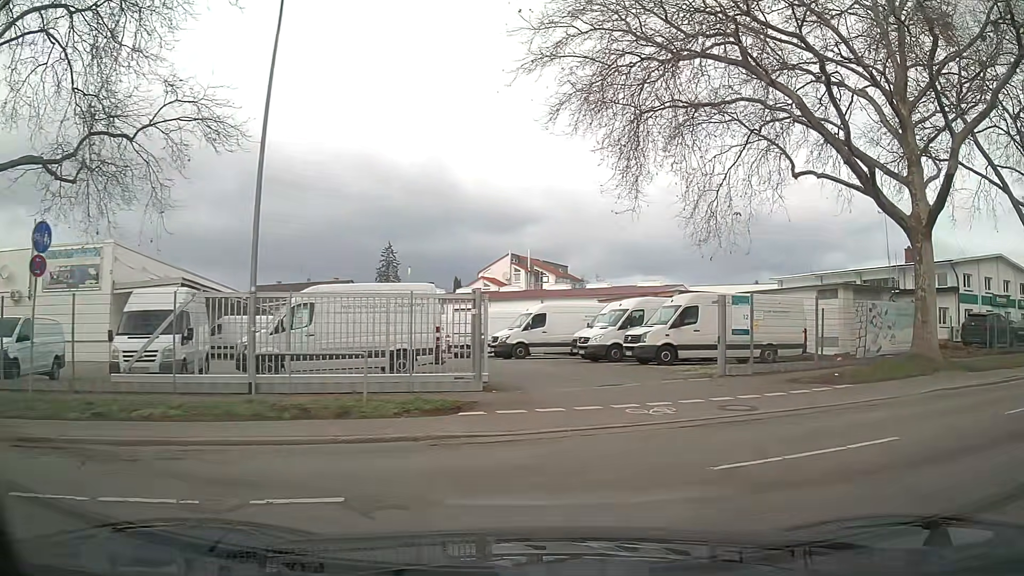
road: secondary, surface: asphalt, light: Day
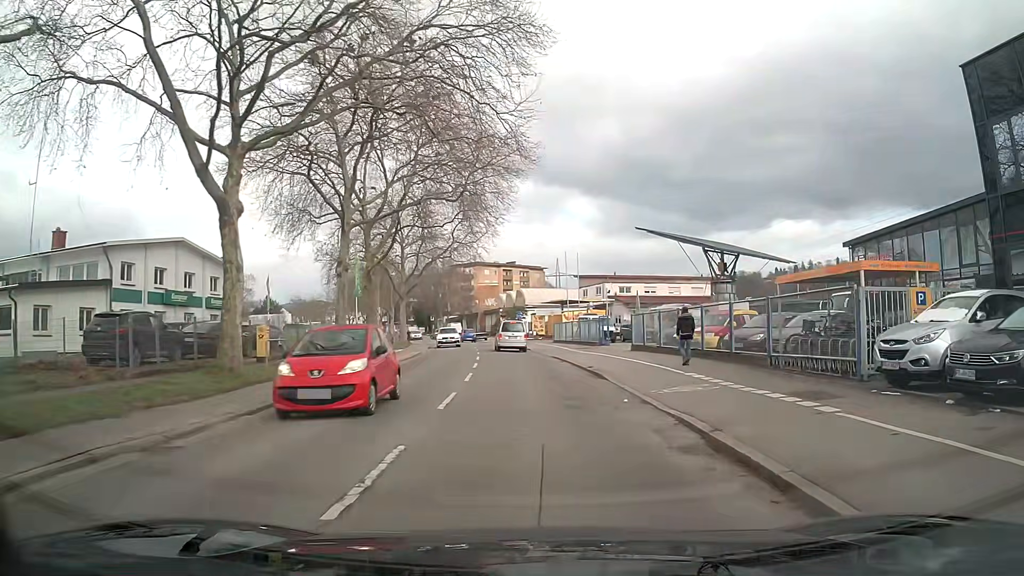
(+8.0, +9.5) m; +59°
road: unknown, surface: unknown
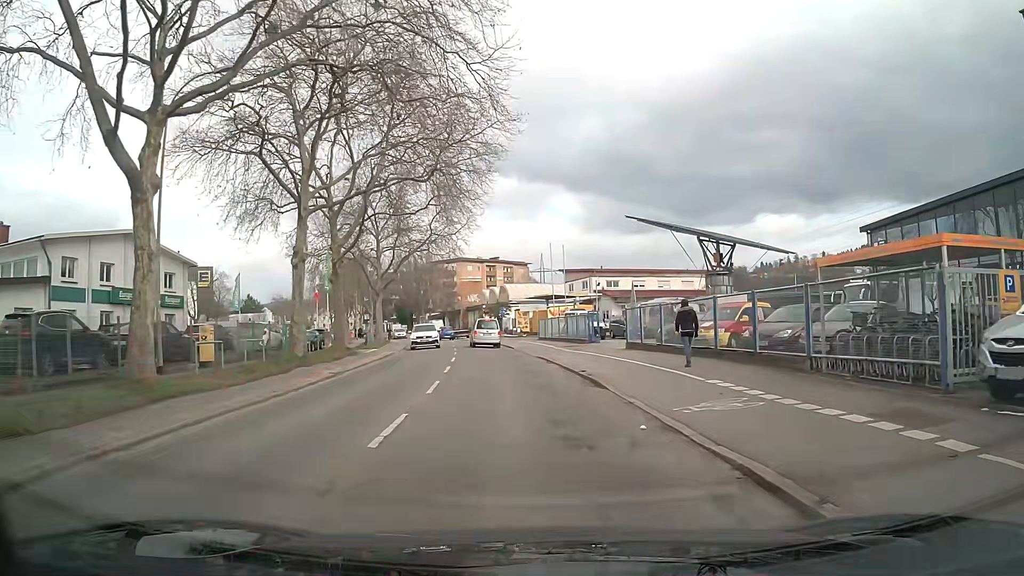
(0.0, +3.7) m; +1°
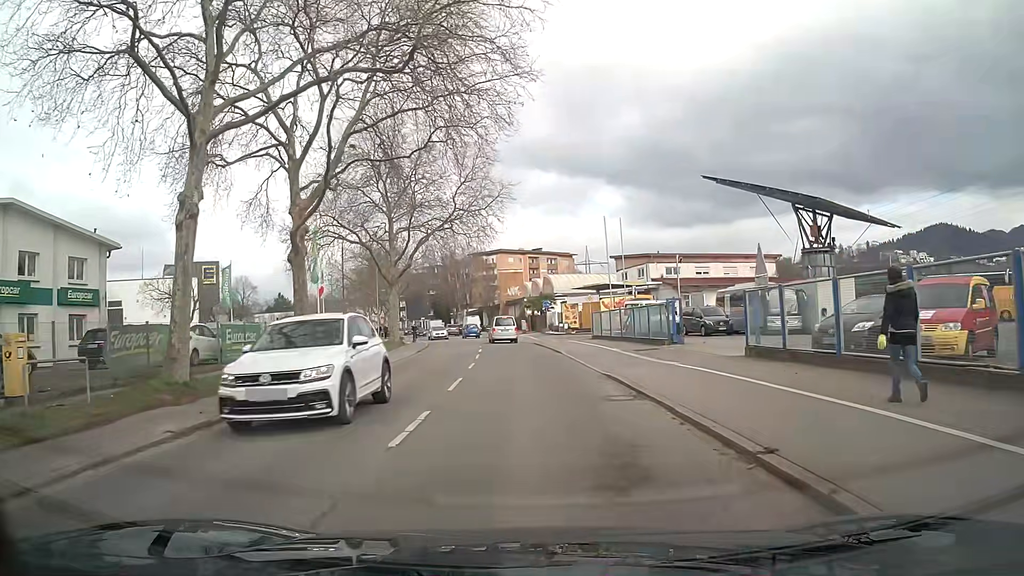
(-0.2, +12.1) m; -2°
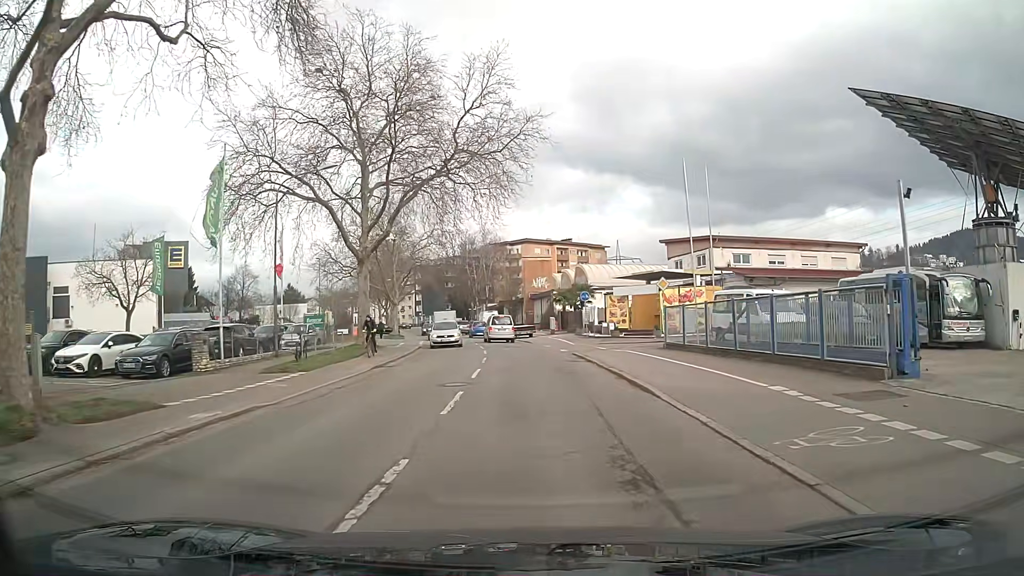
(-0.6, +16.3) m; -3°
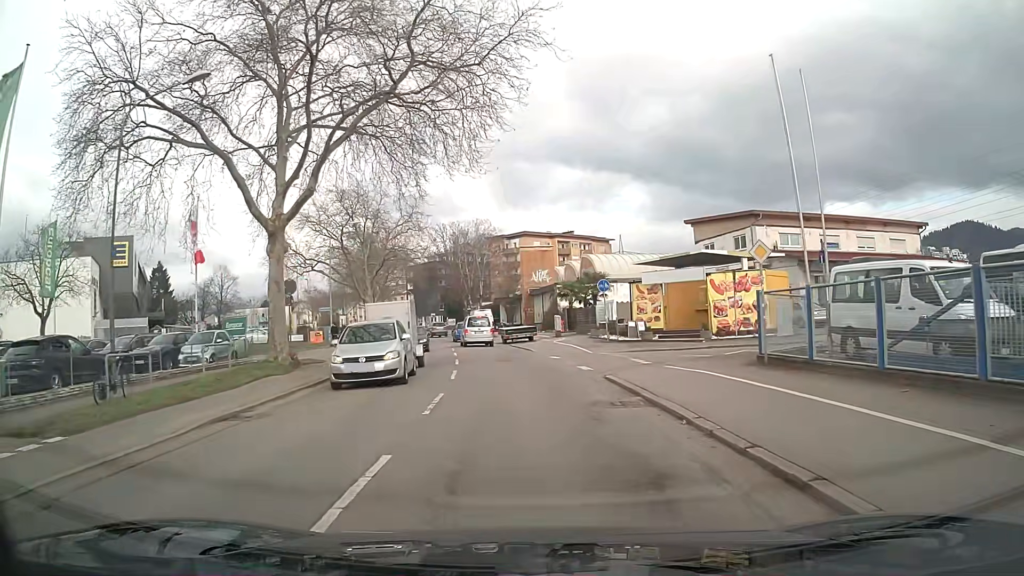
(+0.1, +12.0) m; +1°
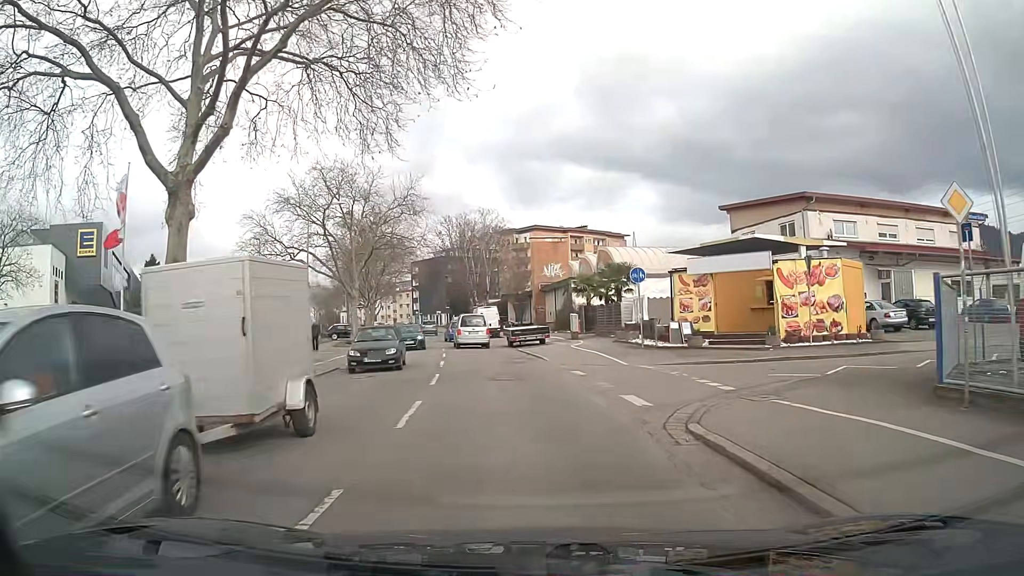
(-0.1, +7.5) m; -1°
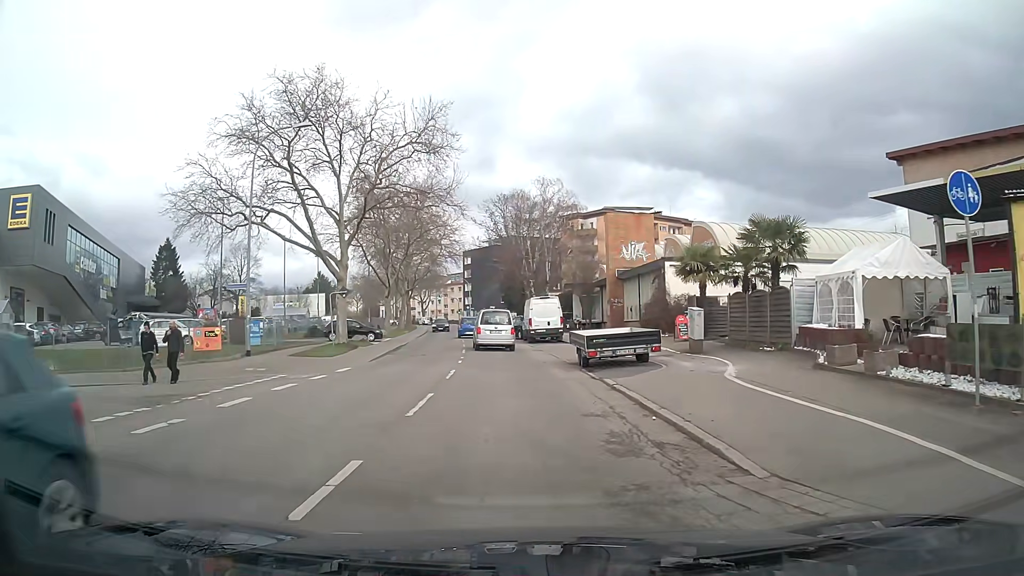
(-0.8, +17.5) m; -5°
(0, +10) (-1, +20) (-1, +30) (-2, +40) (-3, +50) (-4, +60) (-5, +70) (-6, +80) (-7, +90) (-9, +100) m
